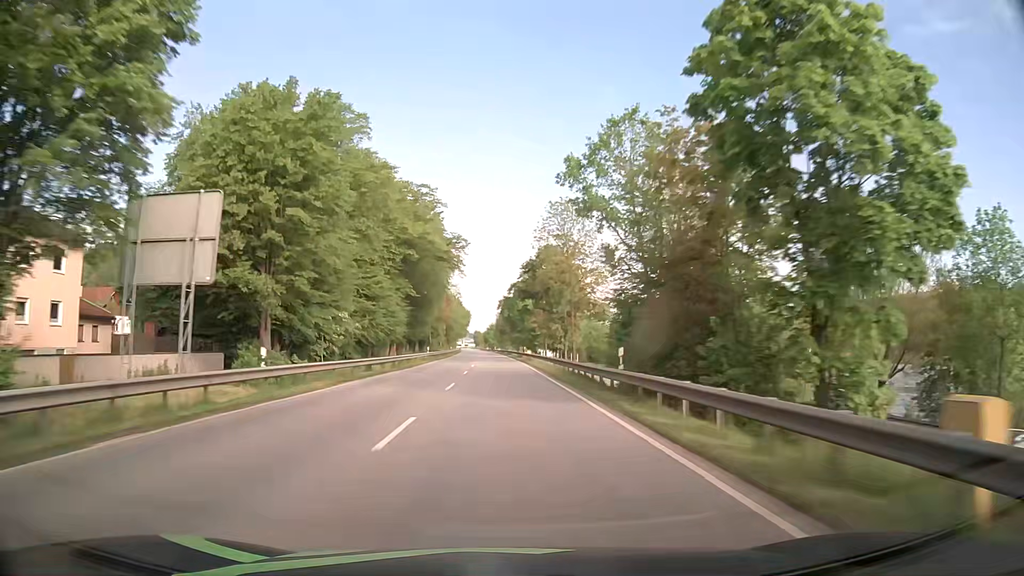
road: primary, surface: asphalt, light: Day
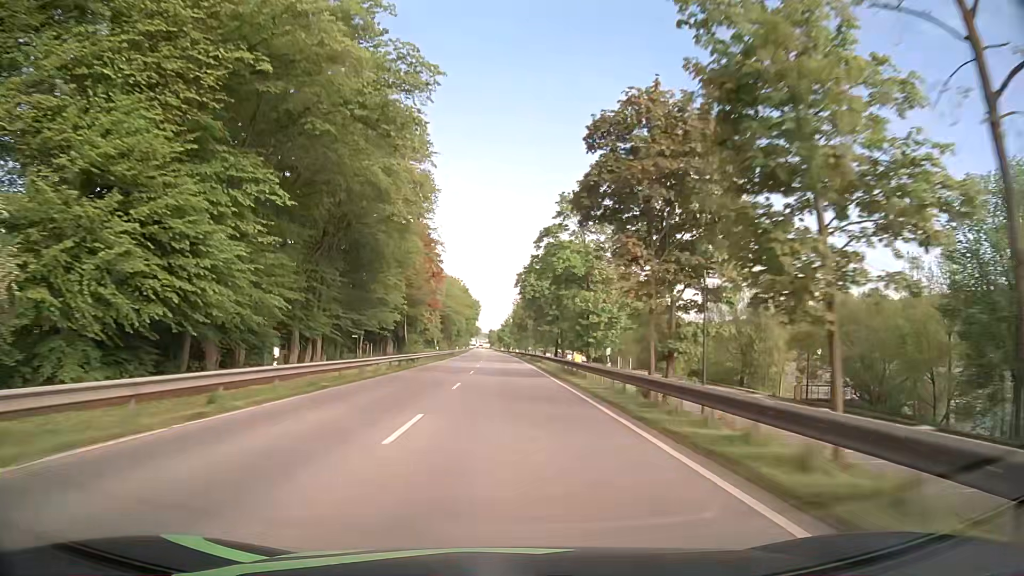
(-0.7, +47.7) m; -1°
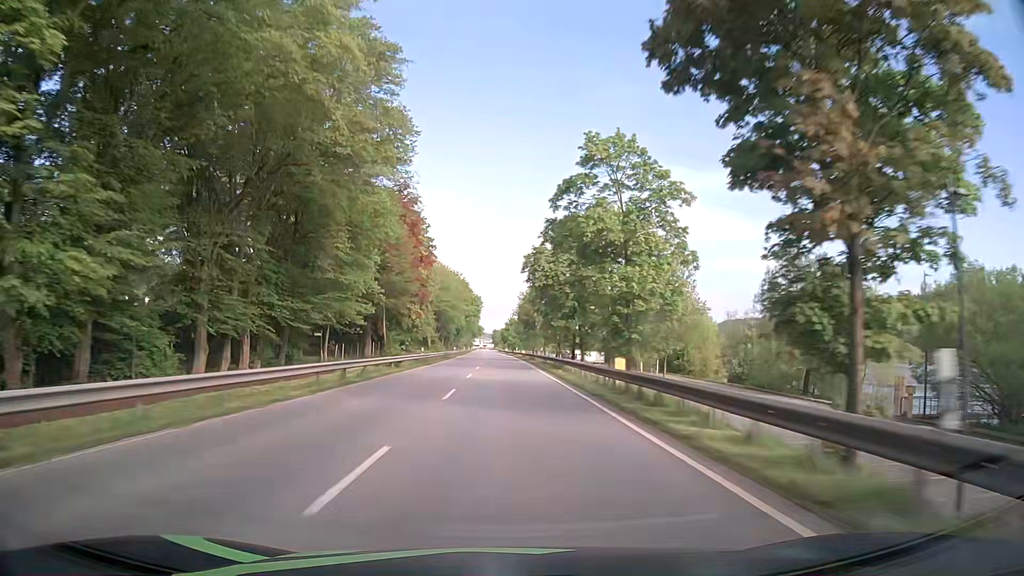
(-0.1, +16.0) m; 0°
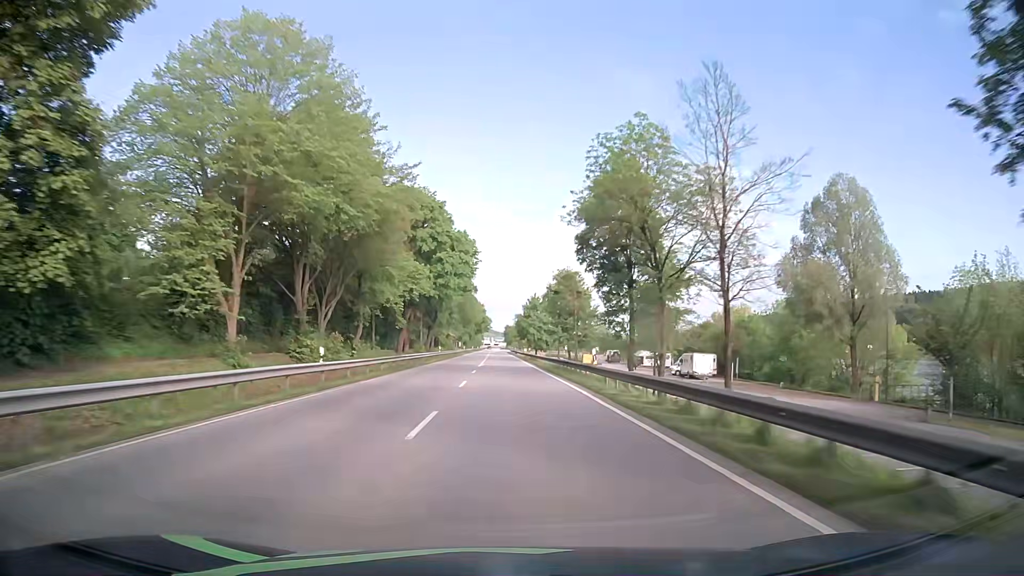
(-1.1, +80.3) m; -1°
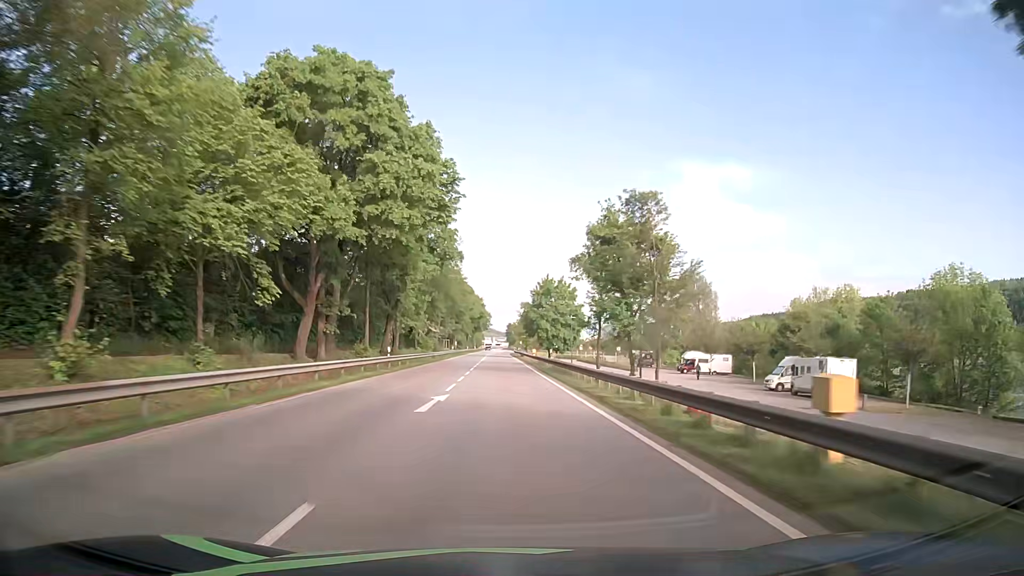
(-0.1, +32.2) m; -1°
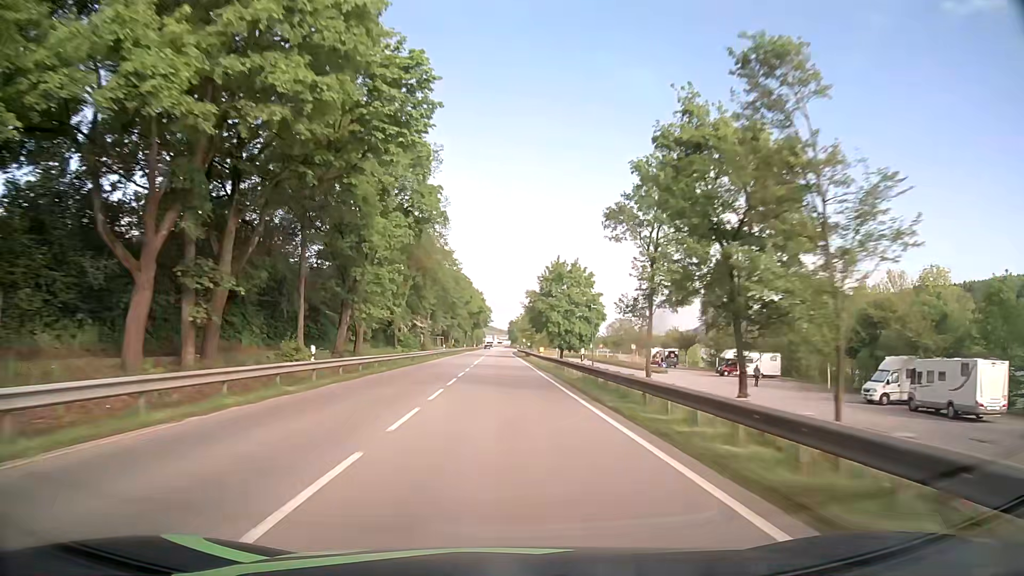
(+0.1, +16.0) m; 0°
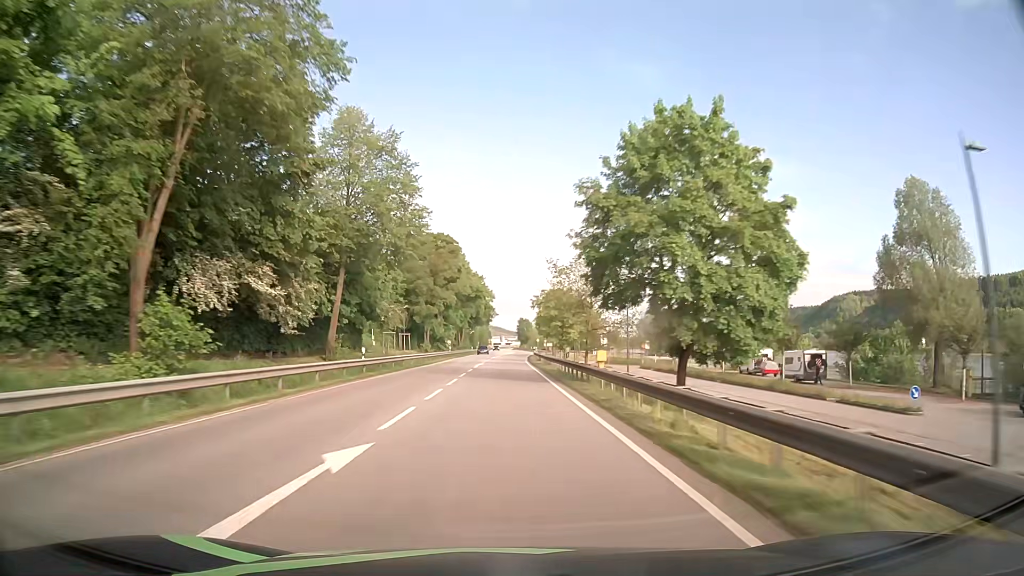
(-0.3, +48.0) m; -1°
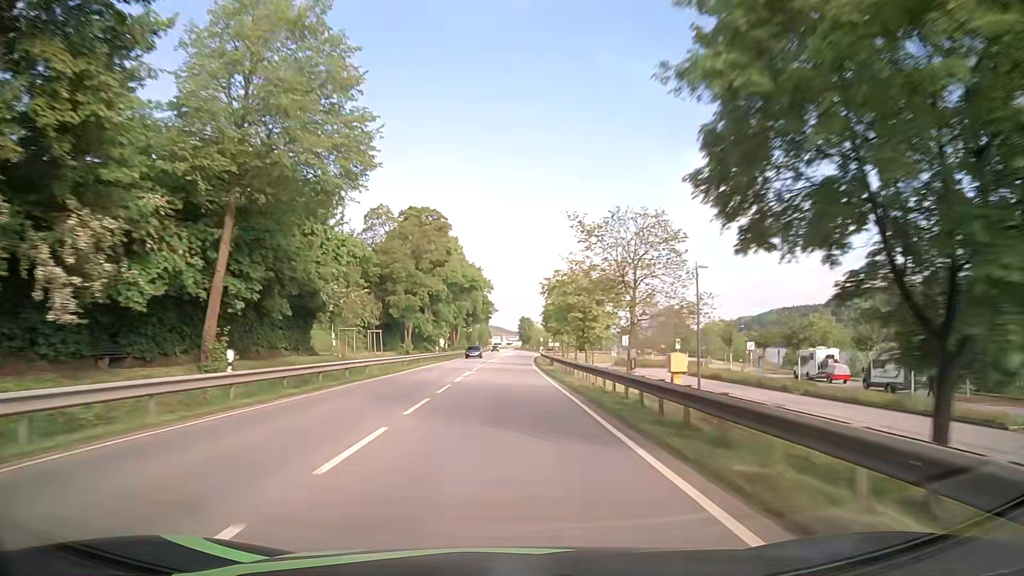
(-0.1, +15.9) m; 0°
